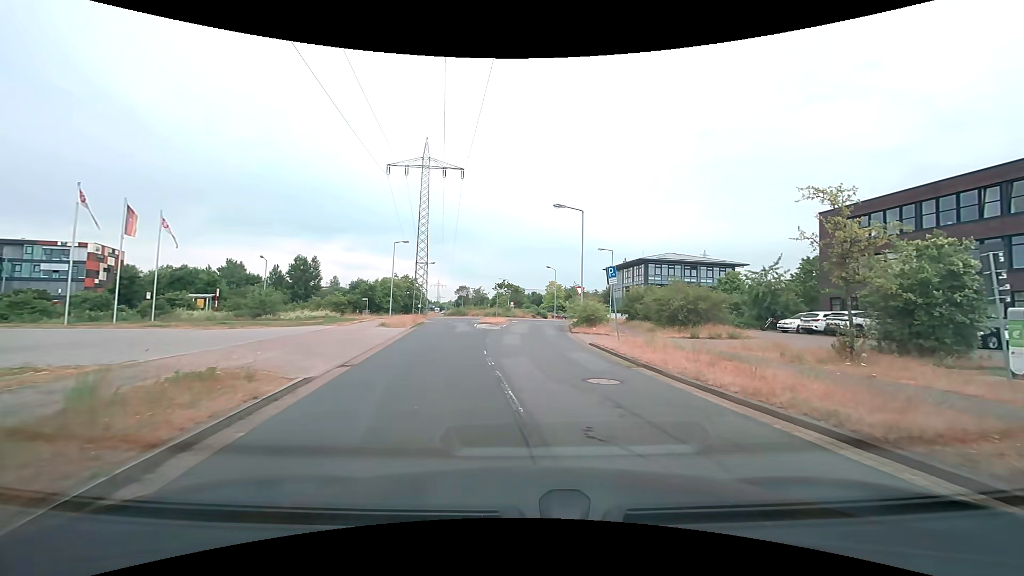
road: residential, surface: asphalt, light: Day
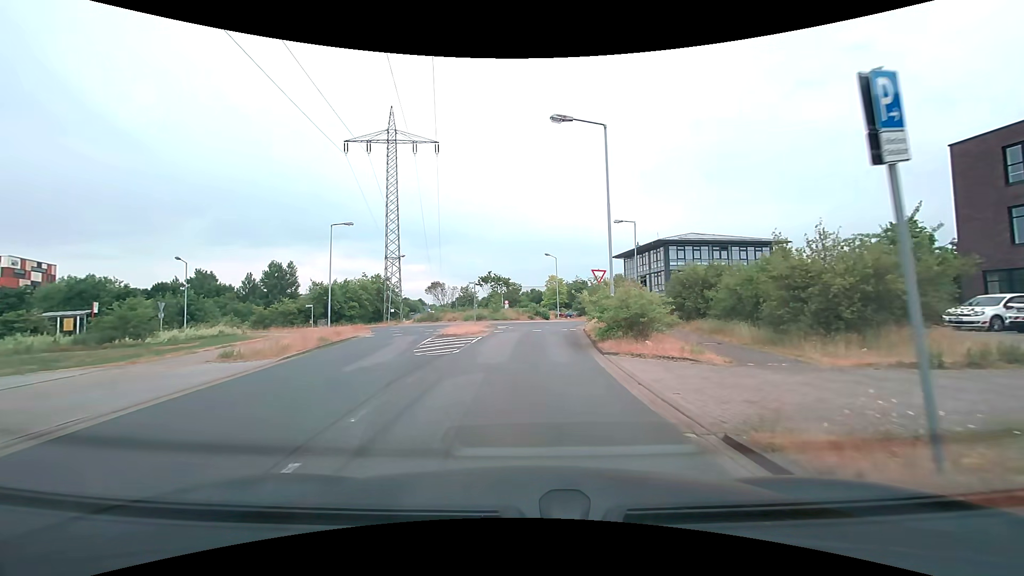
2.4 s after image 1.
(+0.9, +15.2) m; +1°
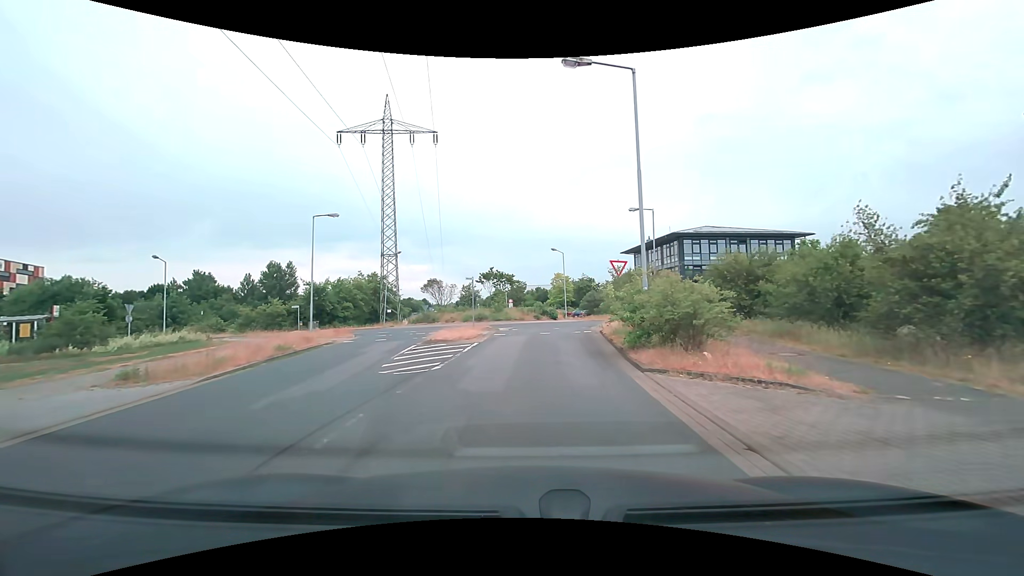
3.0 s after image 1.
(0.0, +4.1) m; -1°
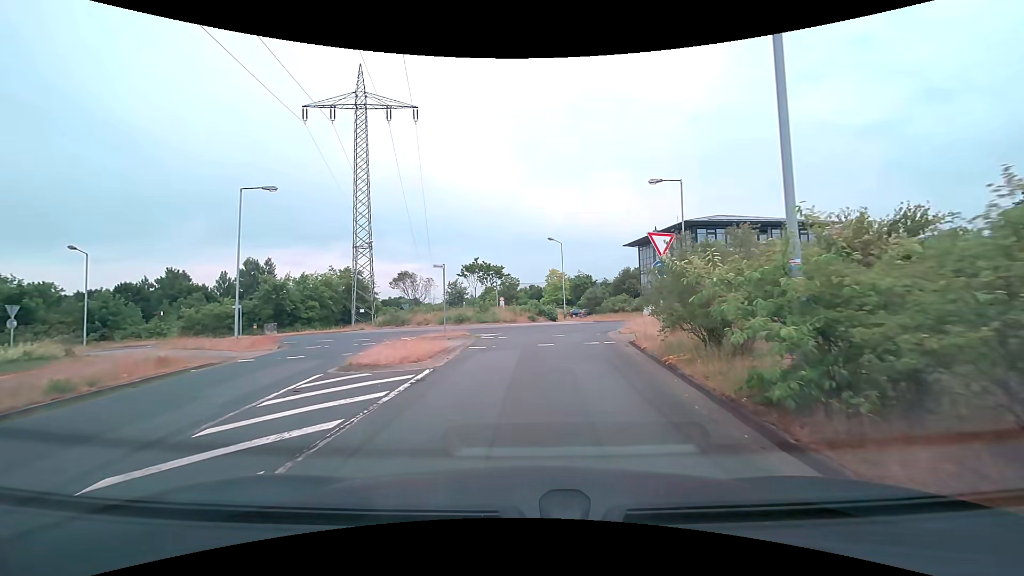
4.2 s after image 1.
(-0.1, +7.7) m; 0°
